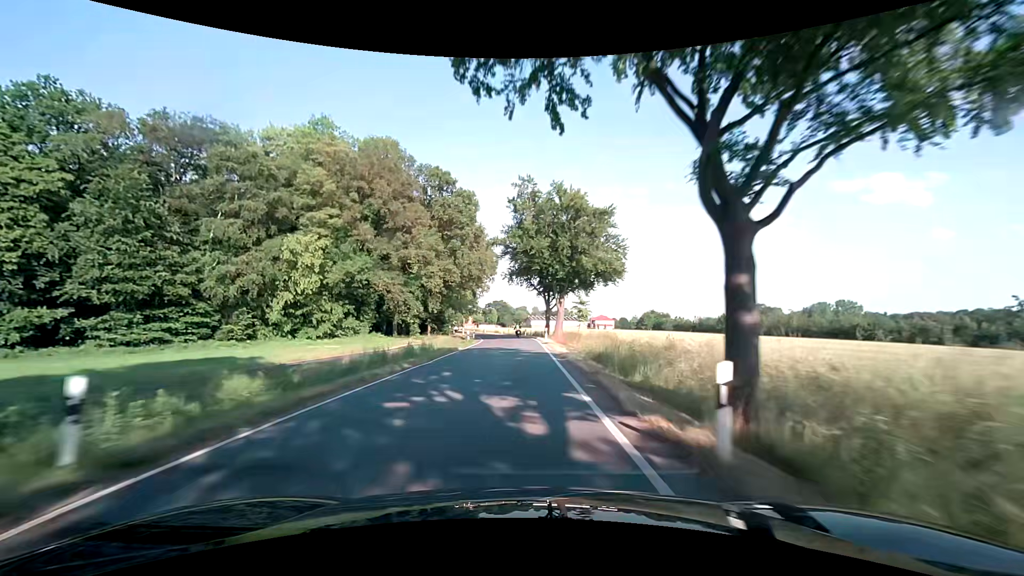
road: secondary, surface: asphalt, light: Day
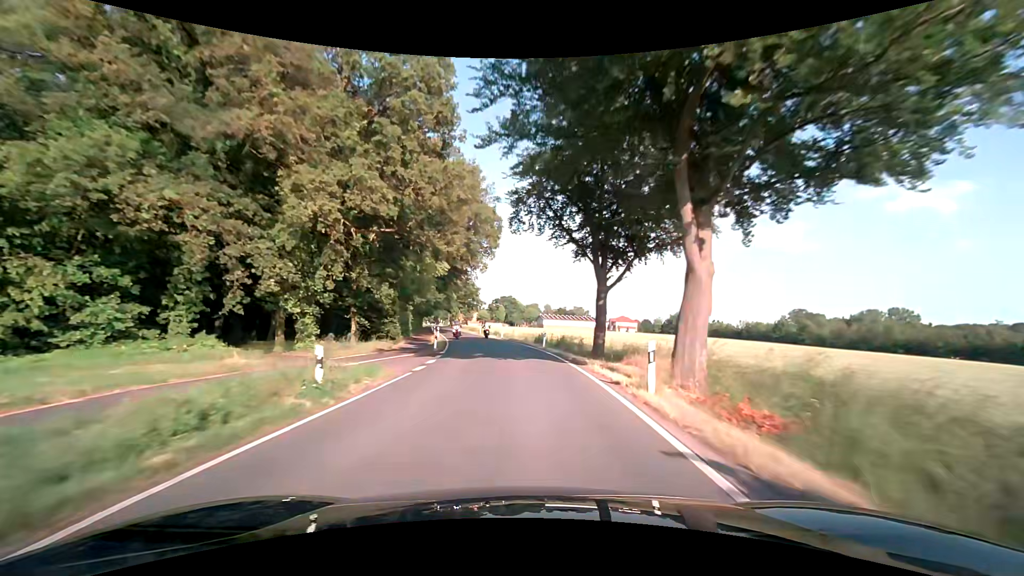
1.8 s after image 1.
(-0.3, +33.3) m; -1°
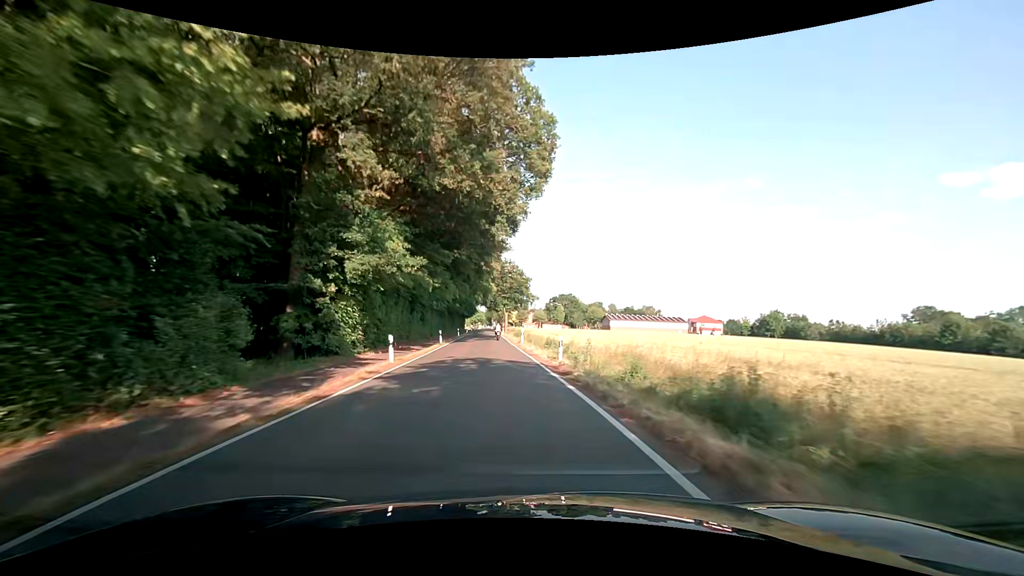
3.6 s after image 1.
(-0.7, +32.4) m; -5°
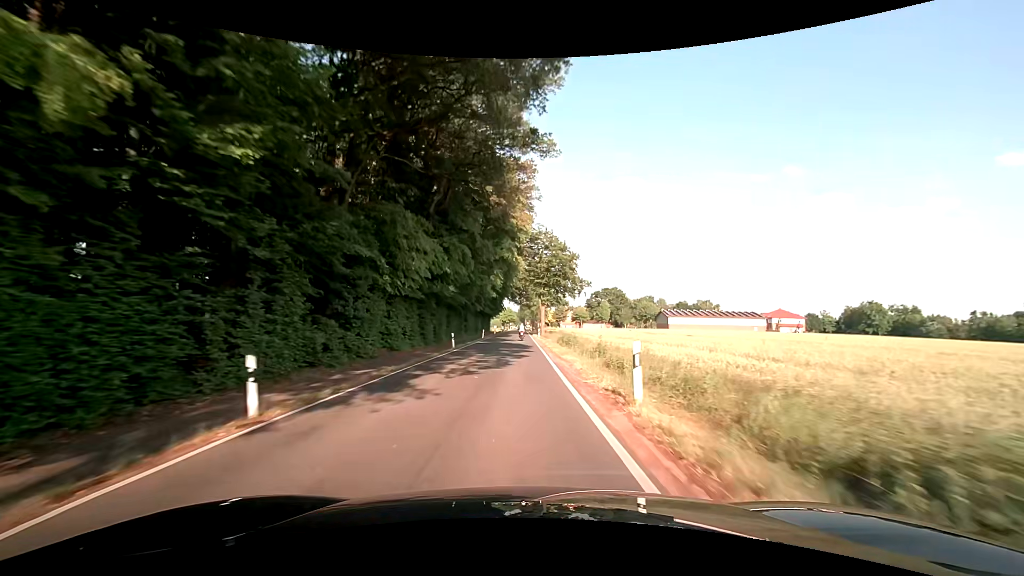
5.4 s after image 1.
(-1.9, +32.2) m; -5°
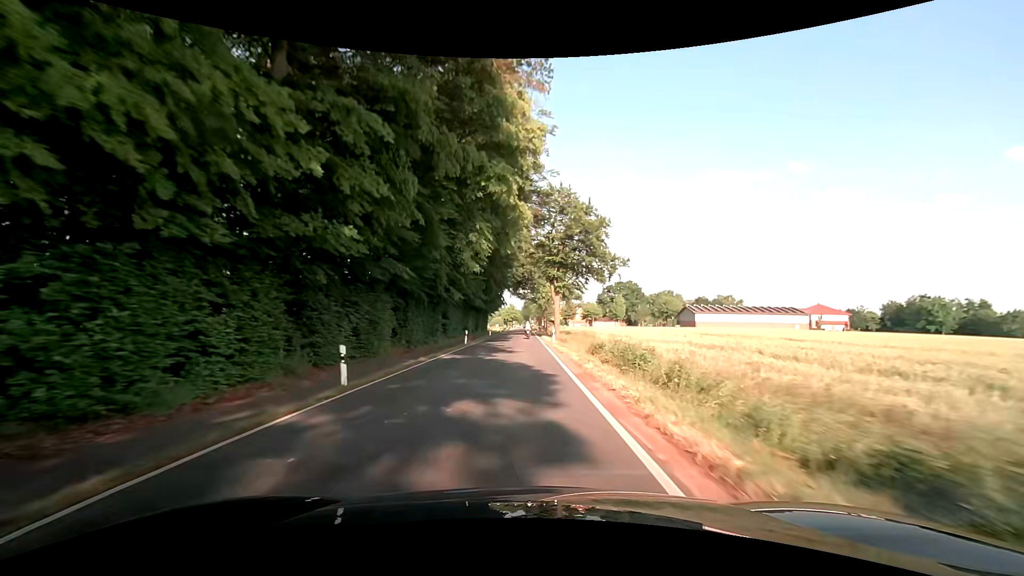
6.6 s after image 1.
(-0.2, +21.5) m; -1°
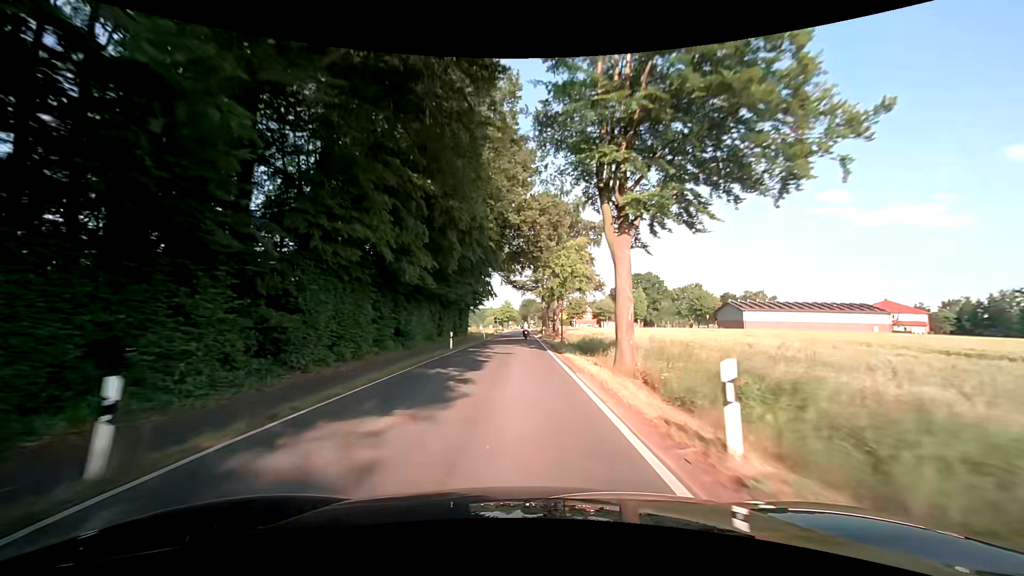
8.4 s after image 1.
(+0.1, +32.1) m; 0°
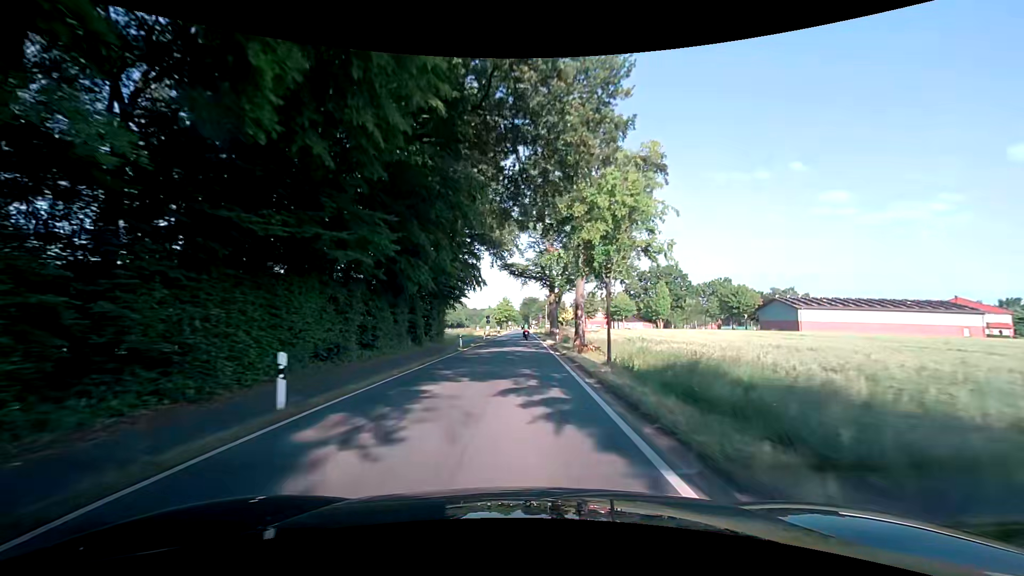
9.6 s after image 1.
(0.0, +21.4) m; 0°
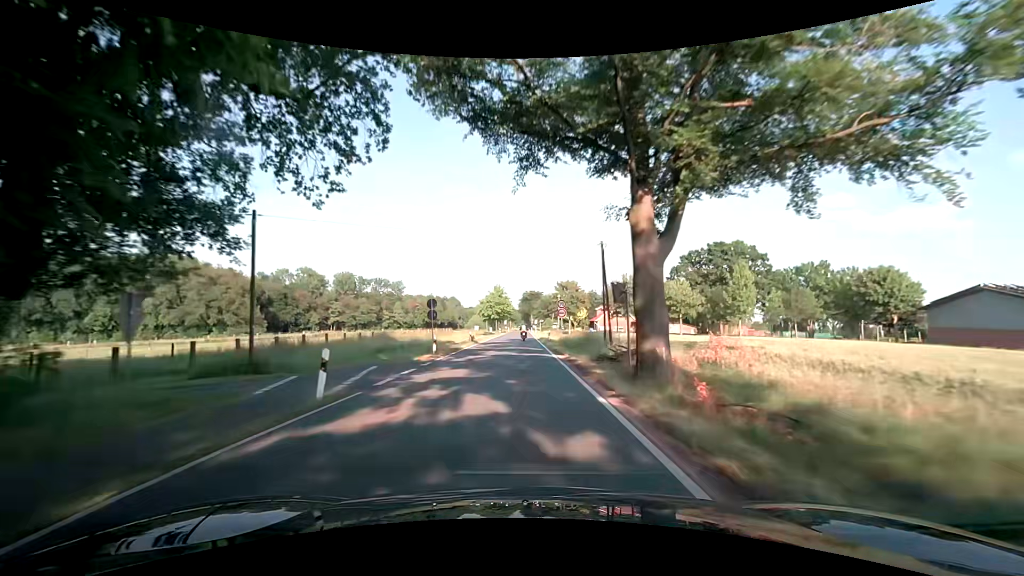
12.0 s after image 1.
(+0.2, +42.7) m; 0°
(0, +10) (0, +20) (0, +30) (0, +40) (0, +50) (0, +60) (0, +70) (0, +80) (0, +90) (0, +100) m
